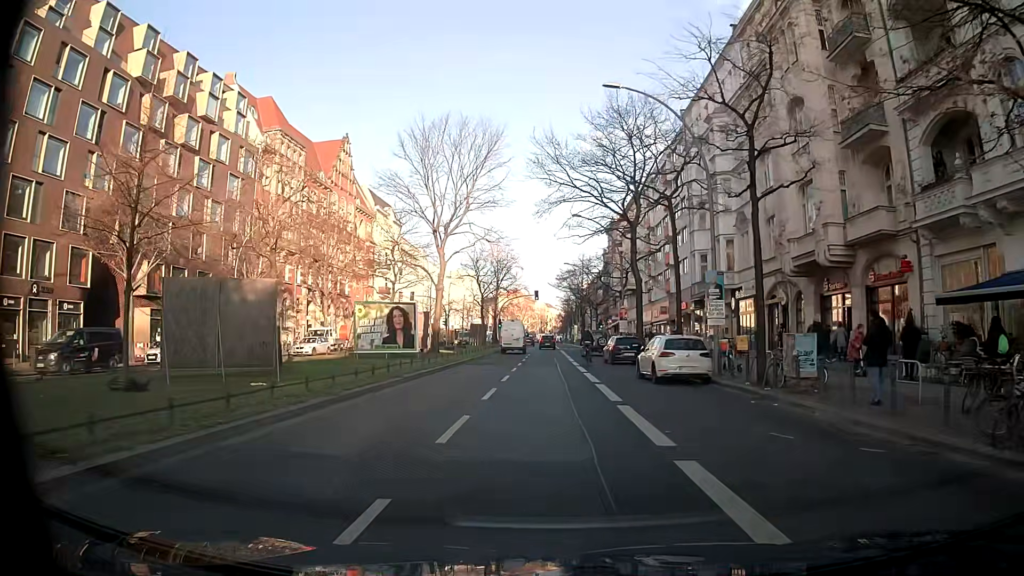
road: primary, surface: asphalt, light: Day
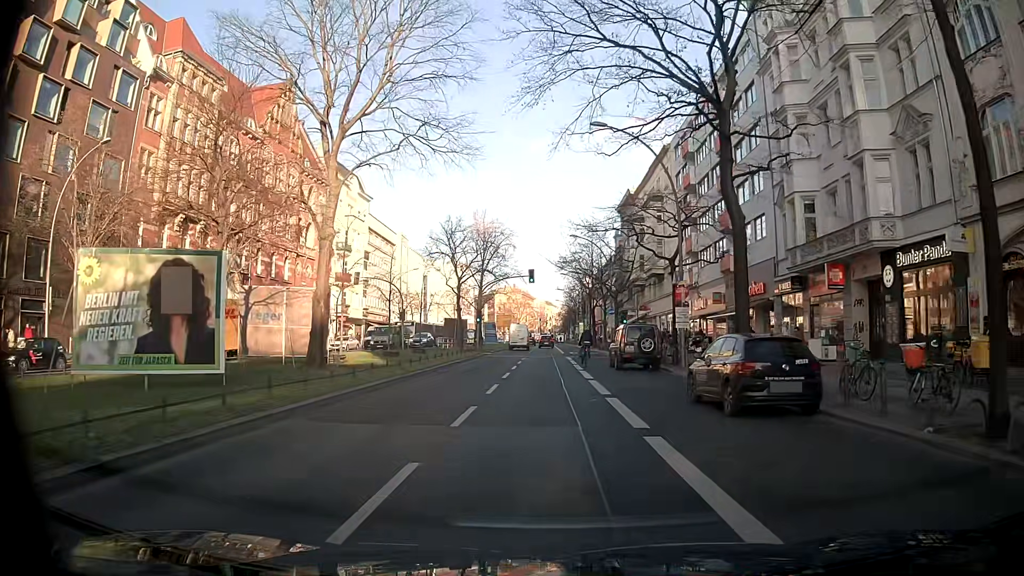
(+0.3, +22.5) m; +2°
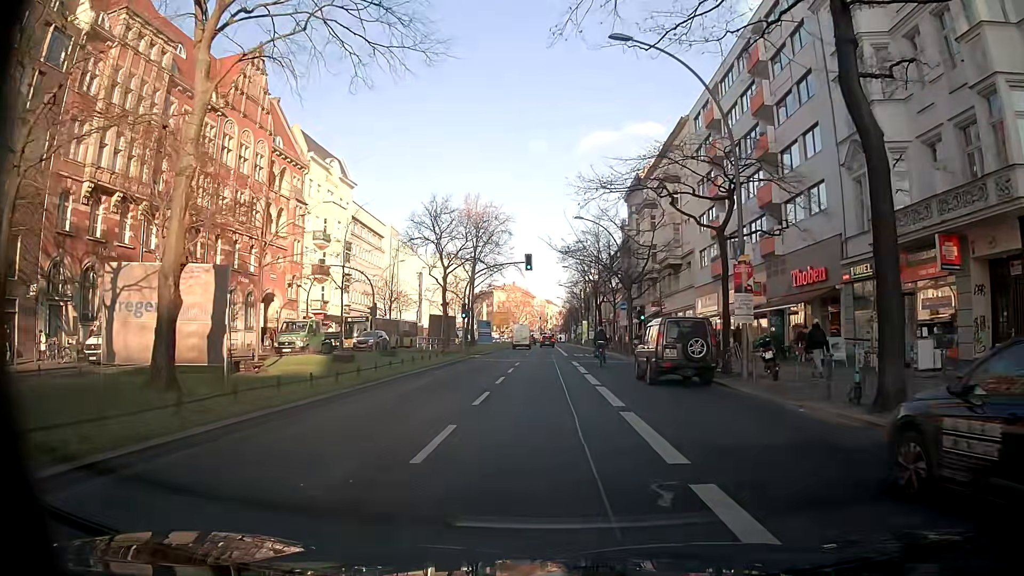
(-0.2, +9.0) m; -1°
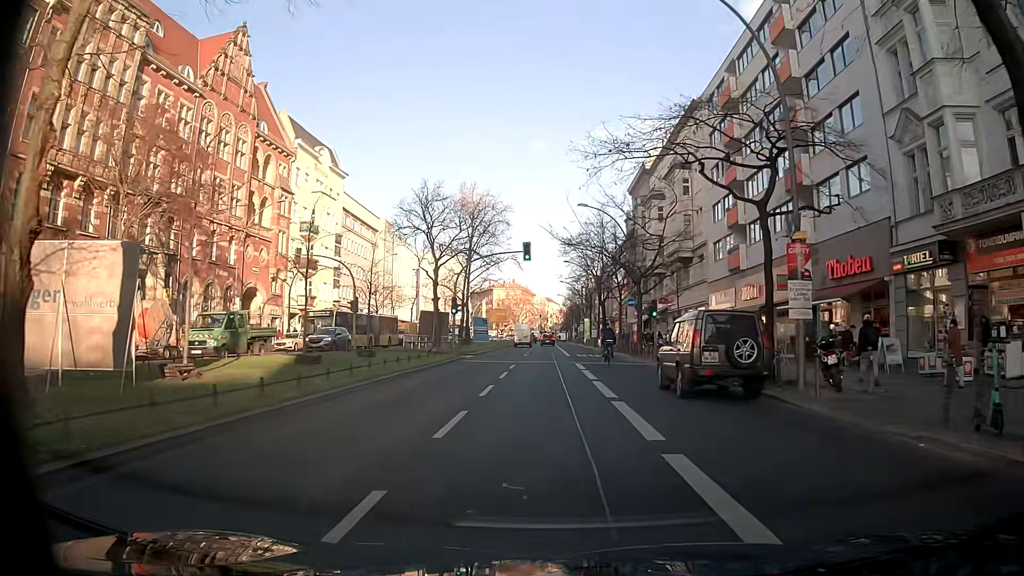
(0.0, +4.5) m; +1°
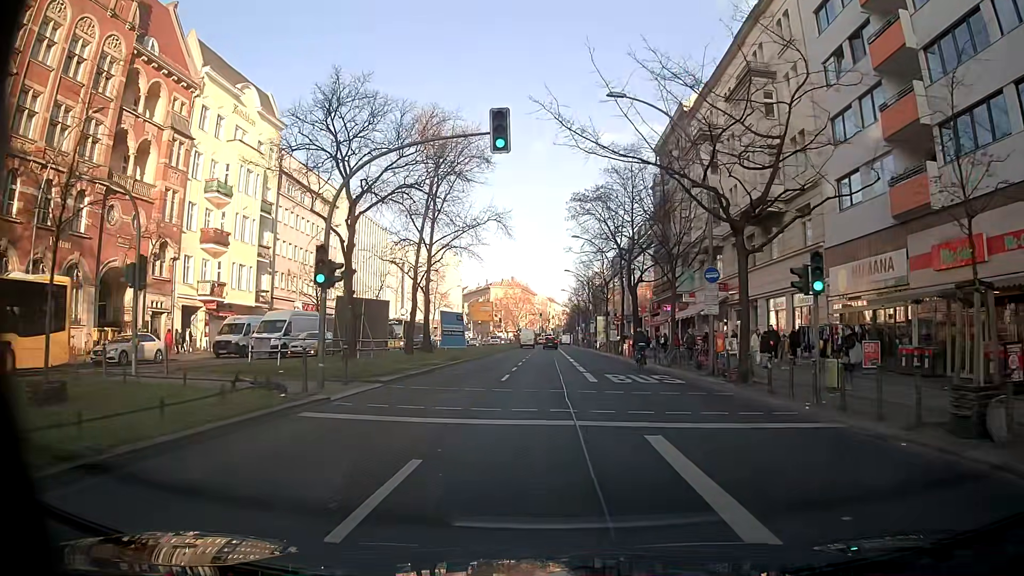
(-0.4, +22.5) m; -1°
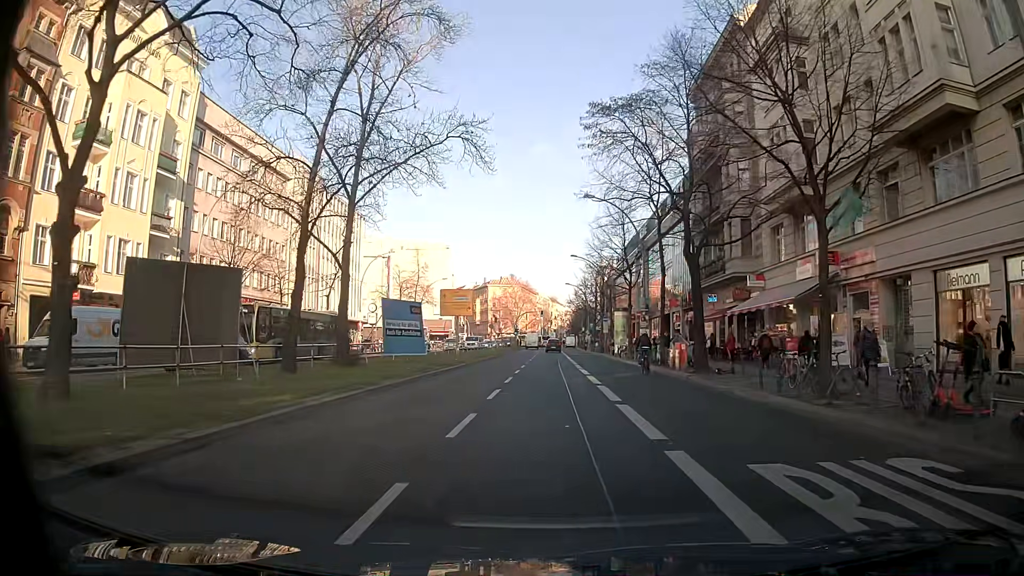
(-0.1, +17.8) m; -1°
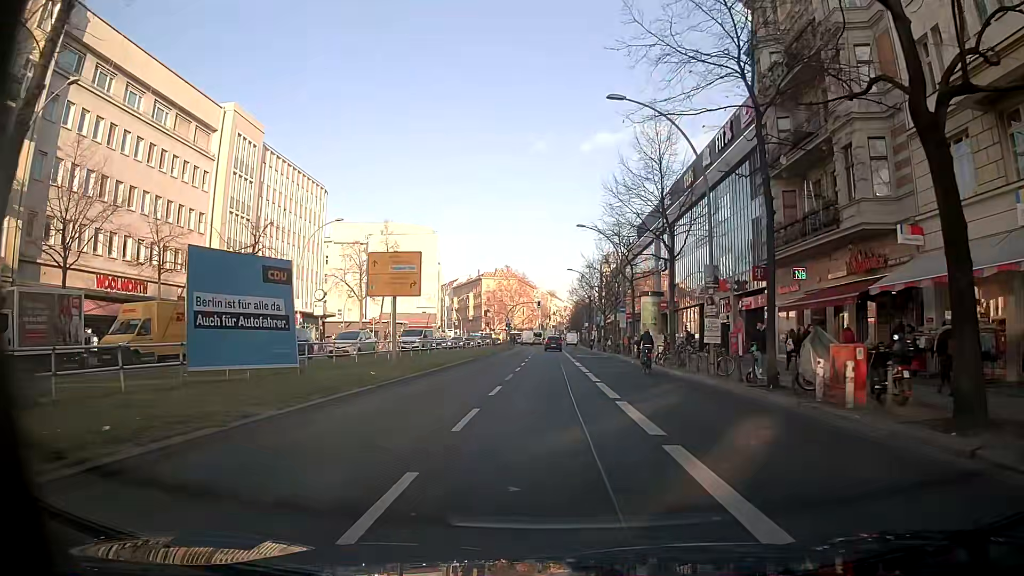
(0.0, +17.6) m; 0°
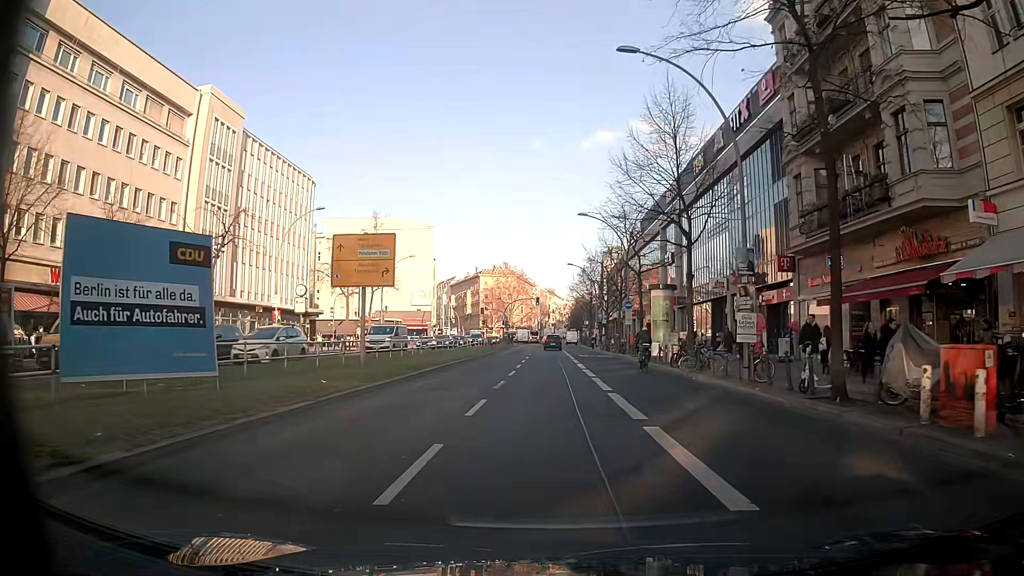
(0.0, +4.4) m; +1°
